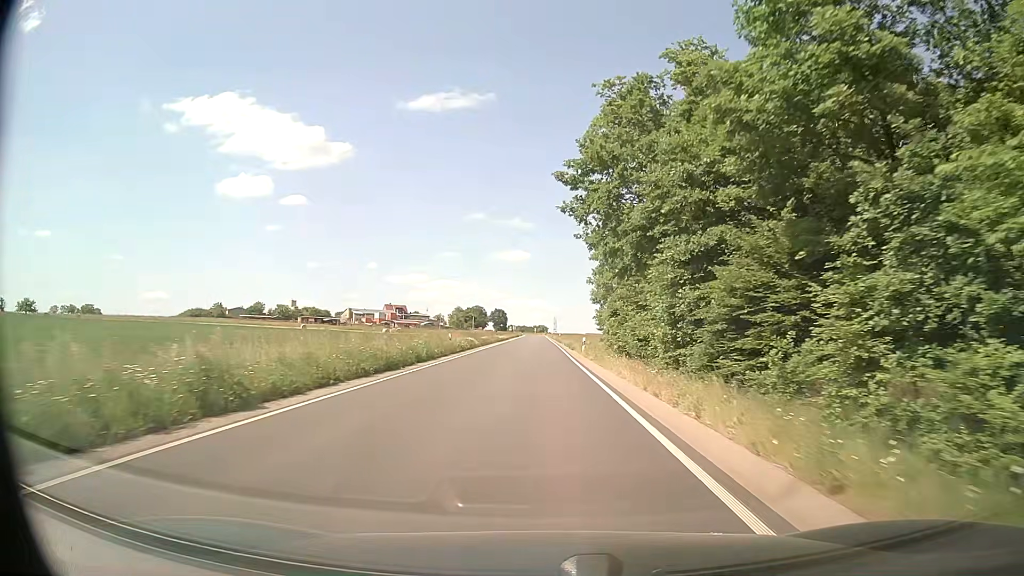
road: secondary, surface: asphalt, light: Day
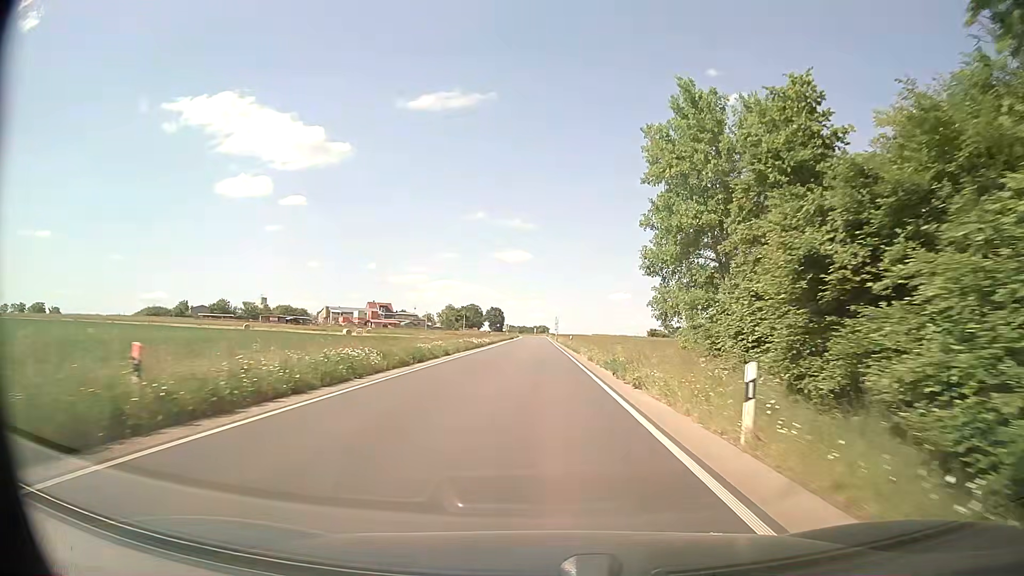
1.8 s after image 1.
(-0.4, +32.5) m; 0°
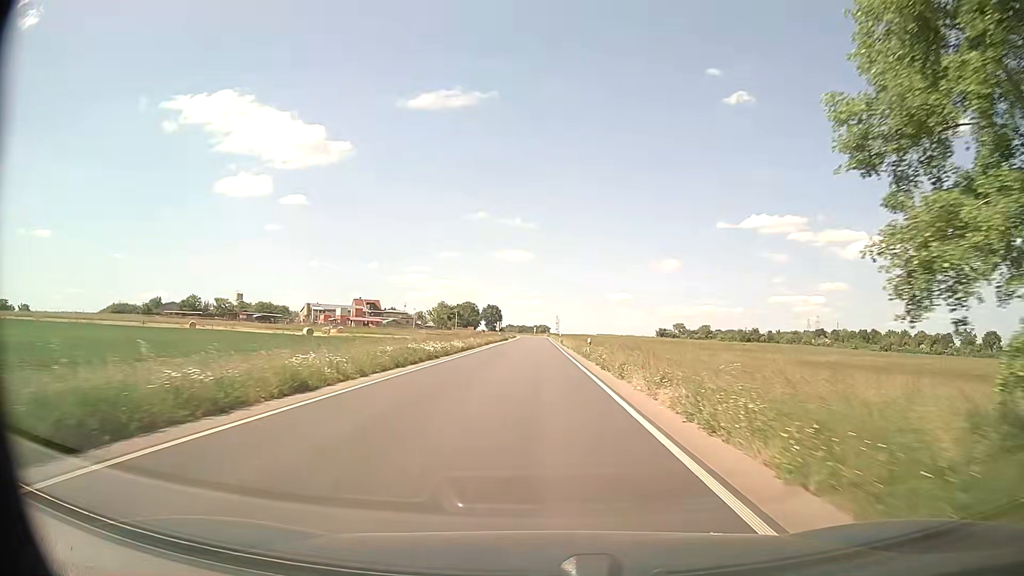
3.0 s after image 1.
(-0.1, +21.8) m; 0°
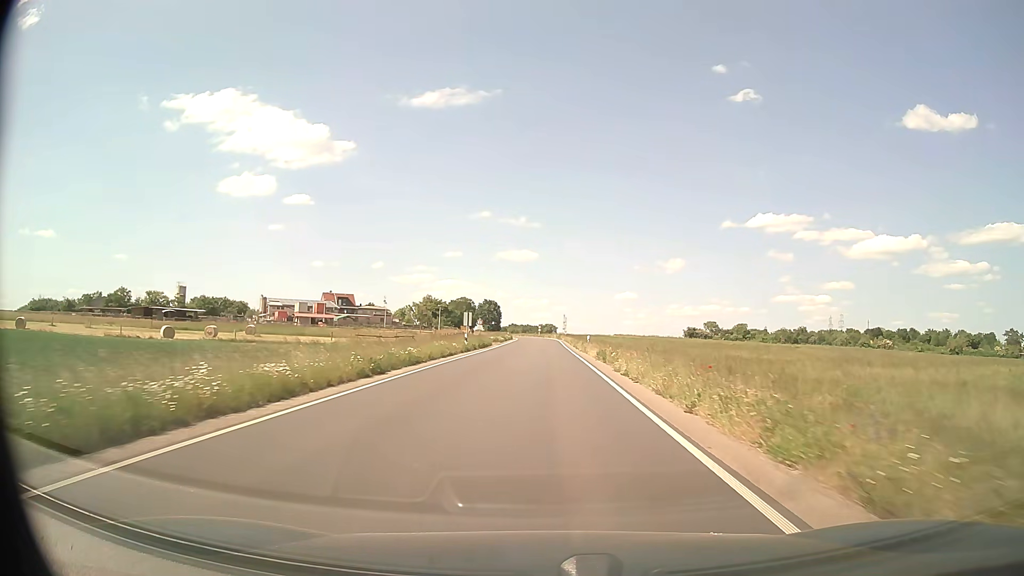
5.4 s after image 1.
(0.0, +43.7) m; 0°
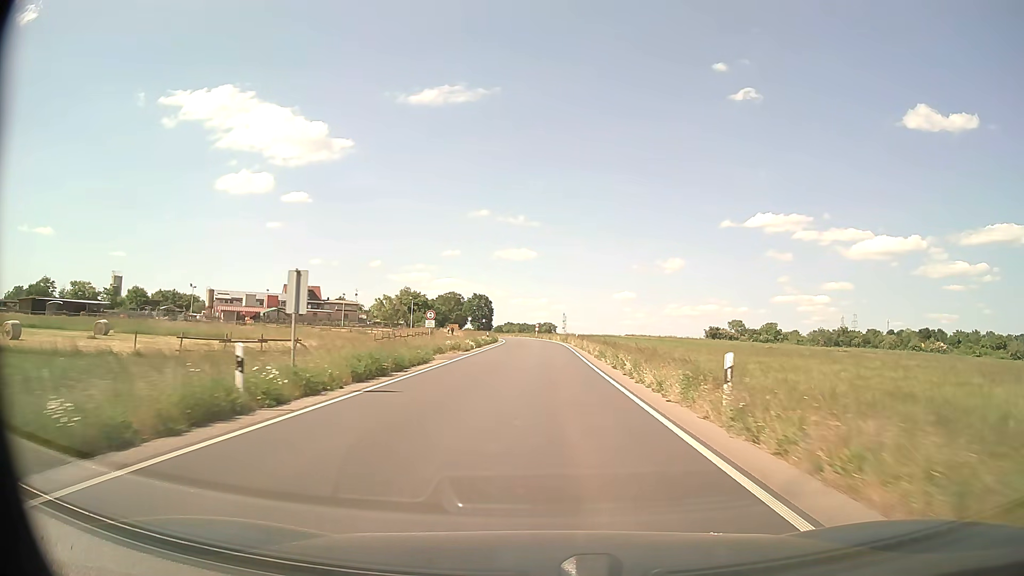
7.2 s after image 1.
(0.0, +32.7) m; 0°
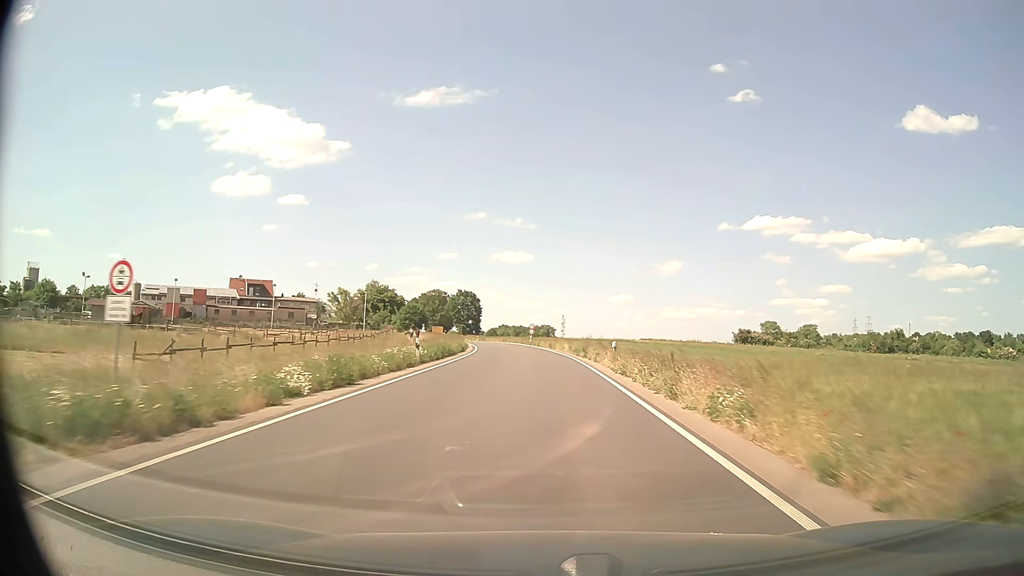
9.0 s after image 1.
(+0.1, +32.7) m; 0°
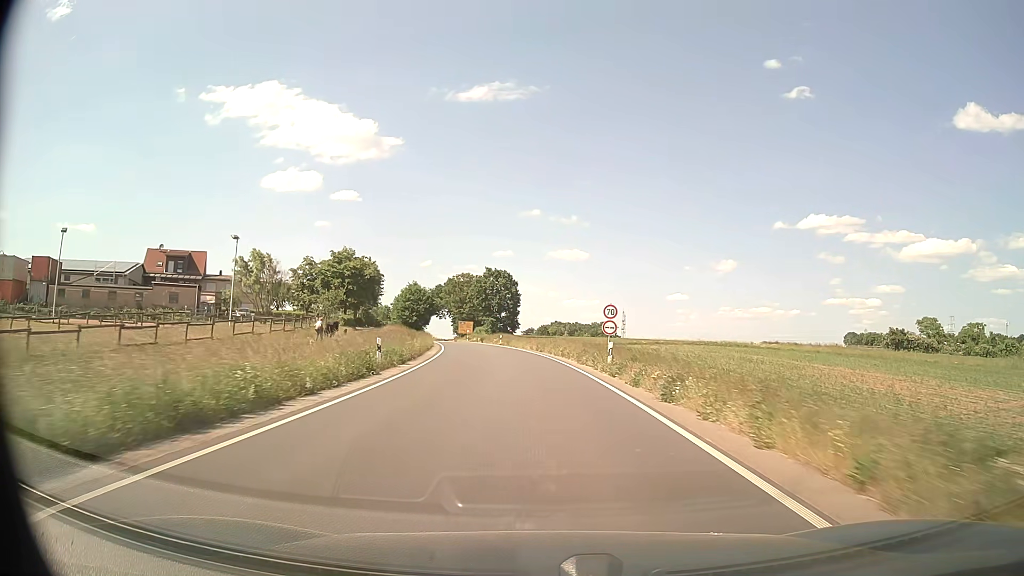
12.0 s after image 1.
(-1.5, +54.5) m; -4°
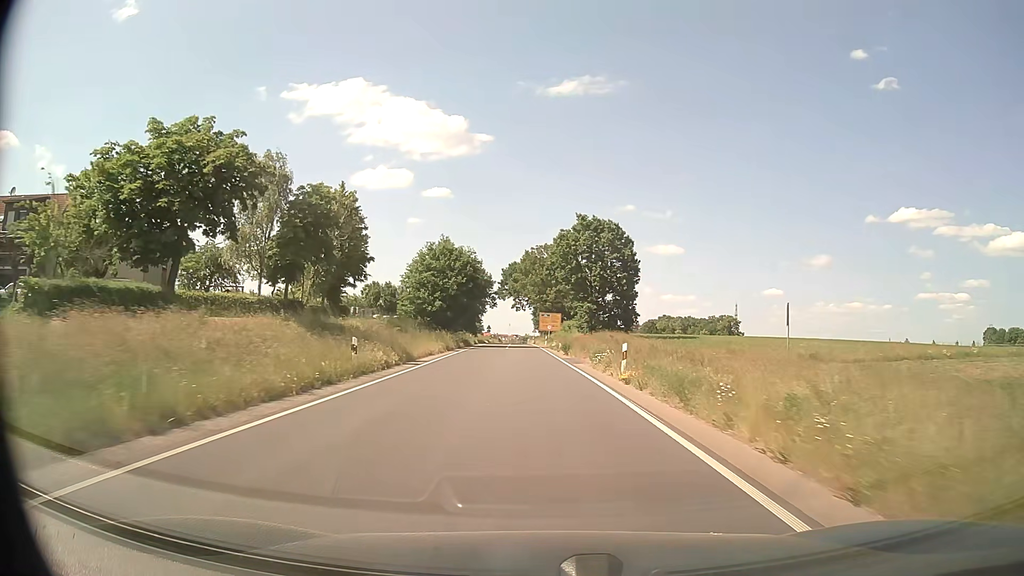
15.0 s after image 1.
(-3.8, +53.2) m; -8°
(0, +10) (0, +20) (-1, +30) (-1, +40) (-1, +50) (-2, +60) (-2, +70) (-2, +80) (-3, +90) (-3, +100) m
